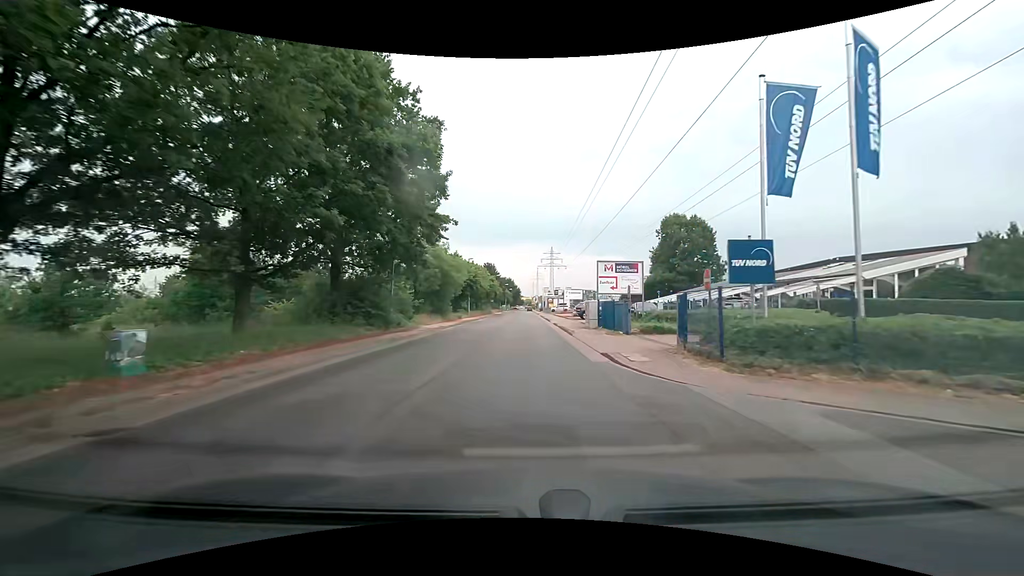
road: residential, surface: asphalt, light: Day
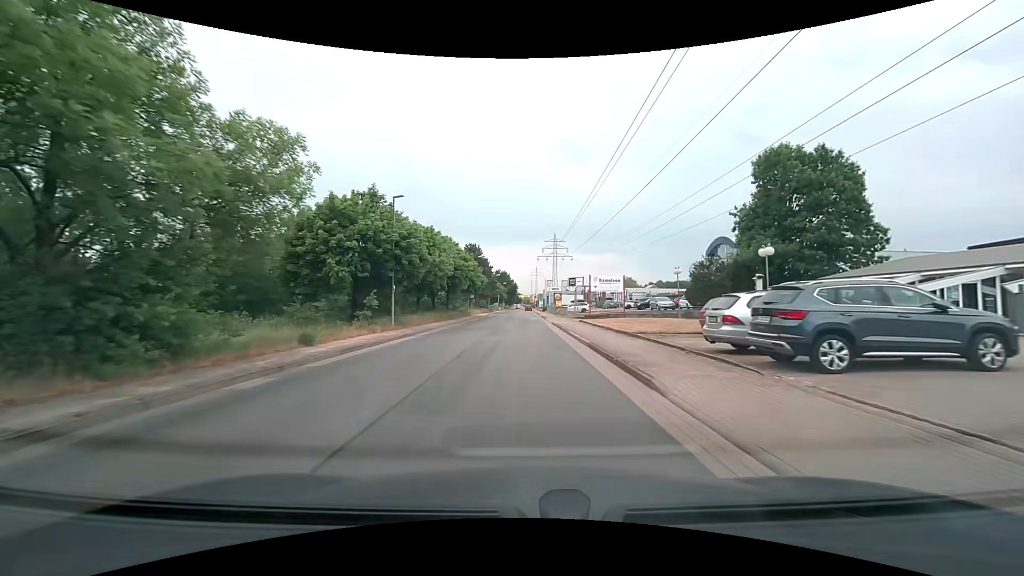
(+0.1, +36.8) m; 0°
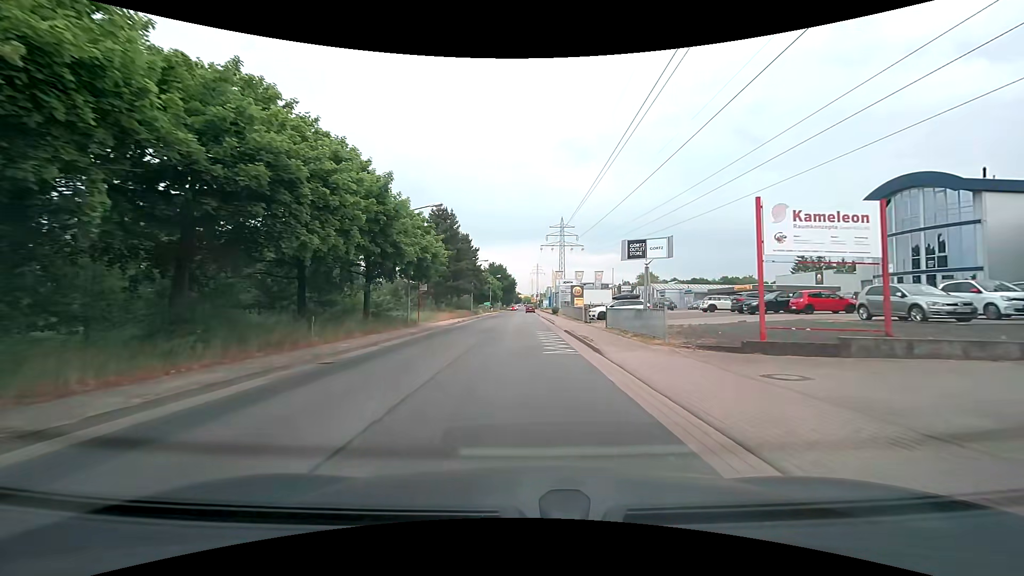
(-0.1, +34.2) m; 0°
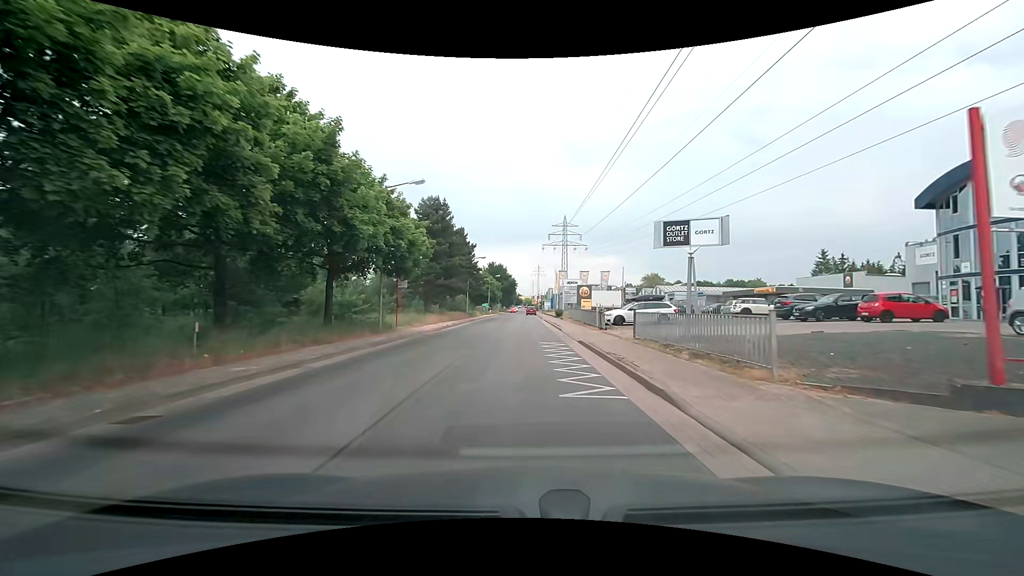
(0.0, +6.4) m; 0°
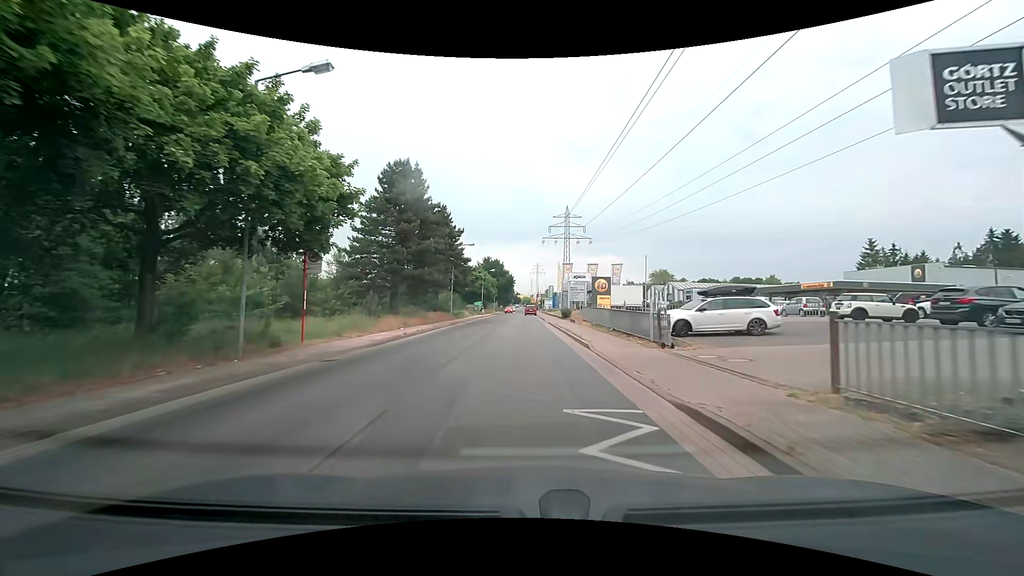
(0.0, +12.5) m; 0°
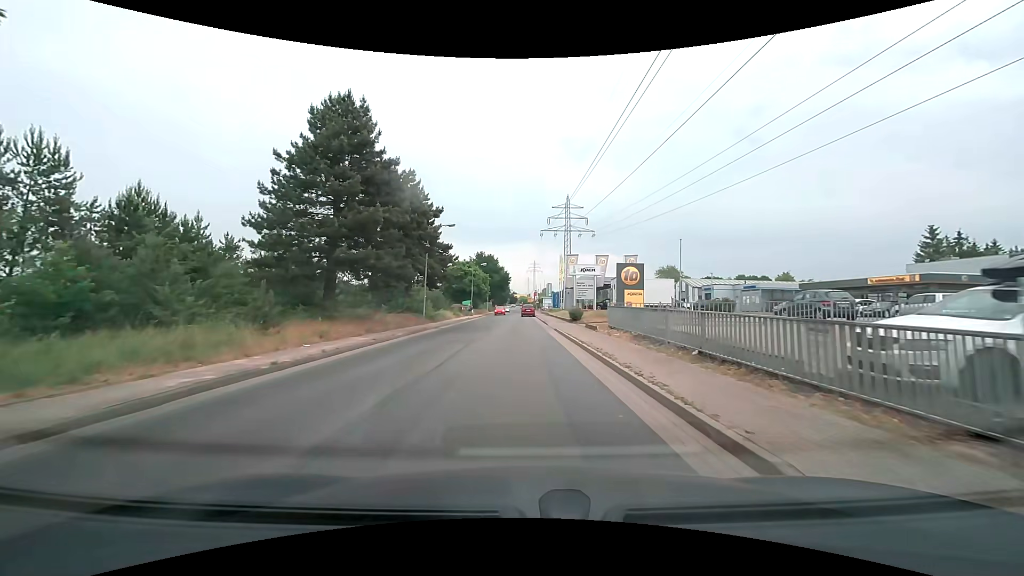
(+0.2, +12.2) m; +1°
